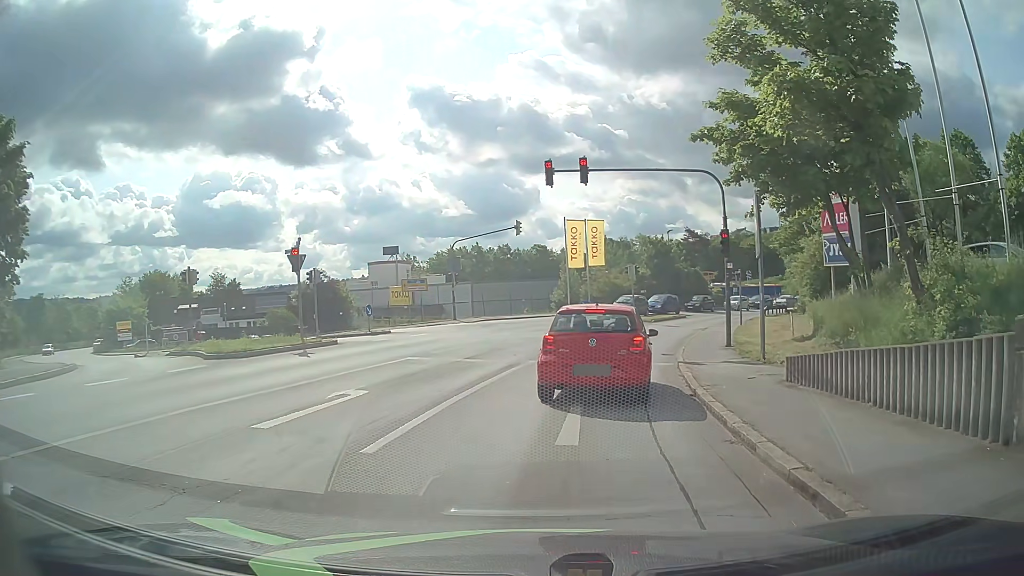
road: tertiary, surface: asphalt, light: Day
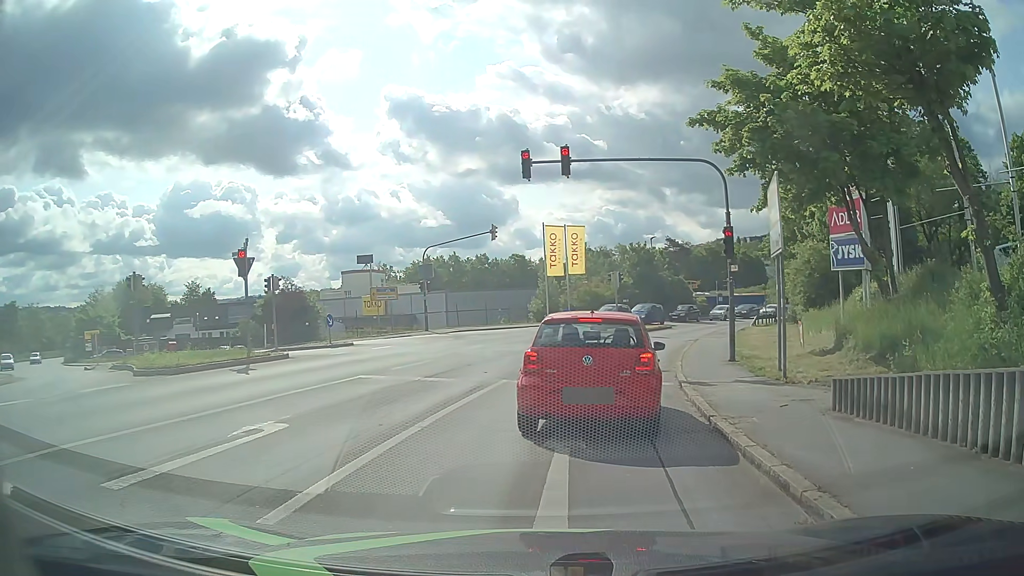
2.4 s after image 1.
(+0.1, +2.6) m; +2°
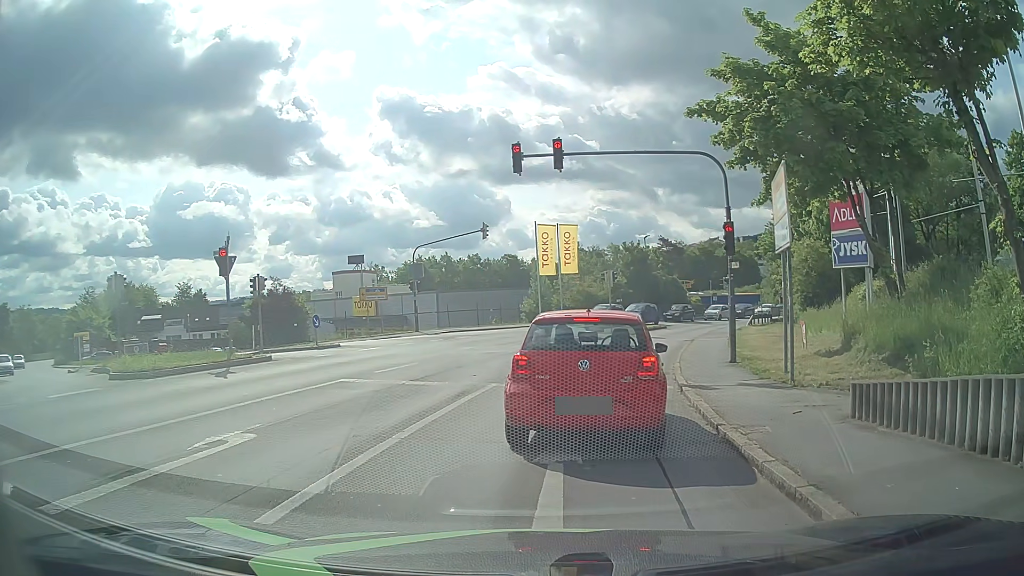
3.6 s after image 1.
(0.0, +0.8) m; 0°
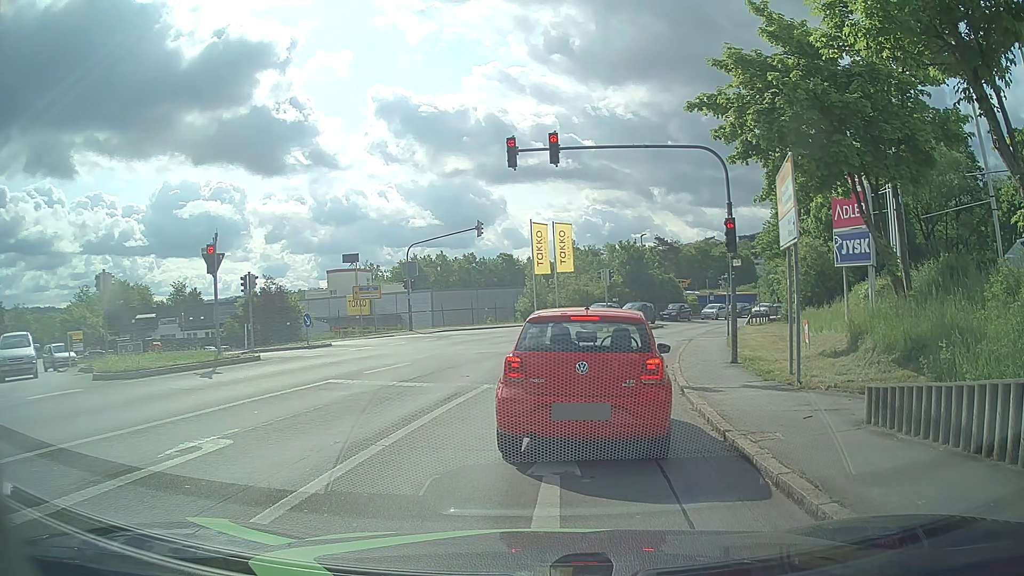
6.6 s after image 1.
(0.0, +0.6) m; 0°
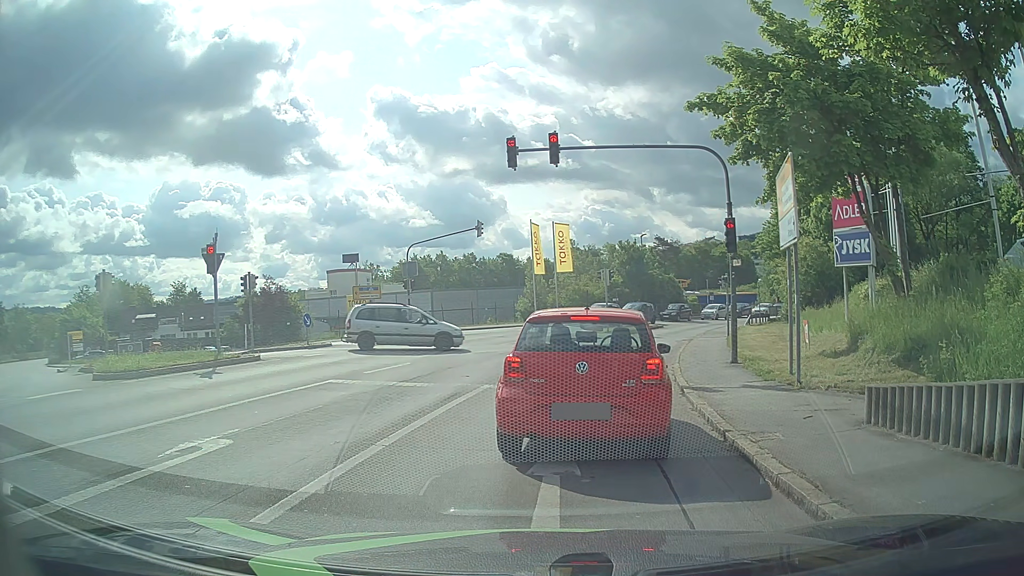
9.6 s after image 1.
(0.0, 0.0) m; 0°
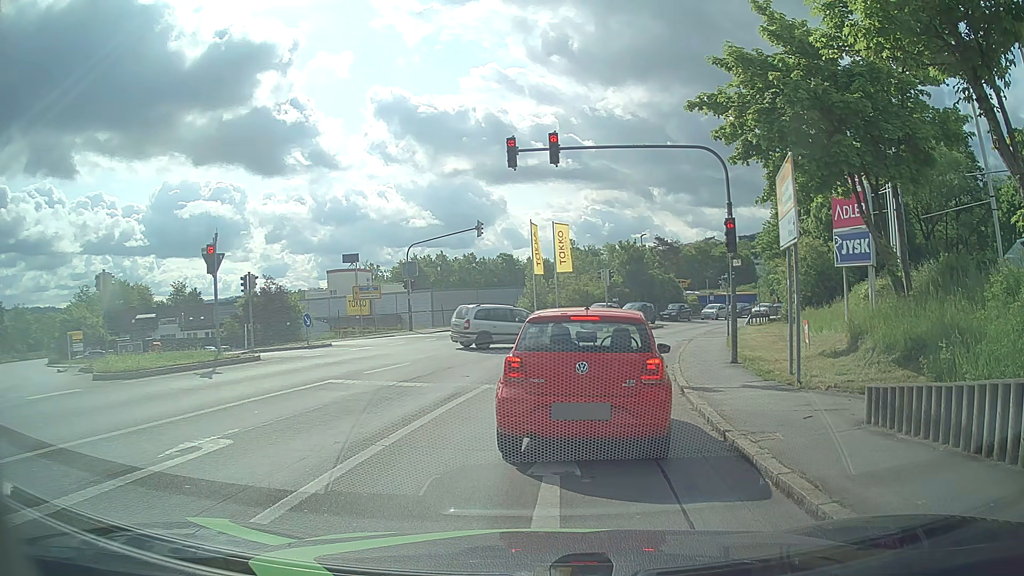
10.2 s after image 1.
(0.0, 0.0) m; 0°
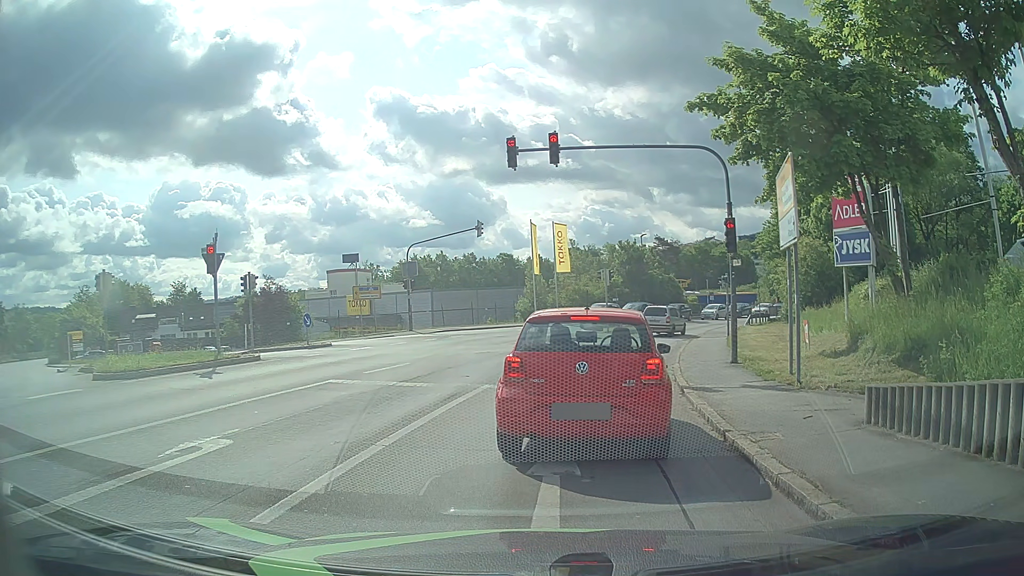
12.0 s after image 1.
(0.0, 0.0) m; 0°
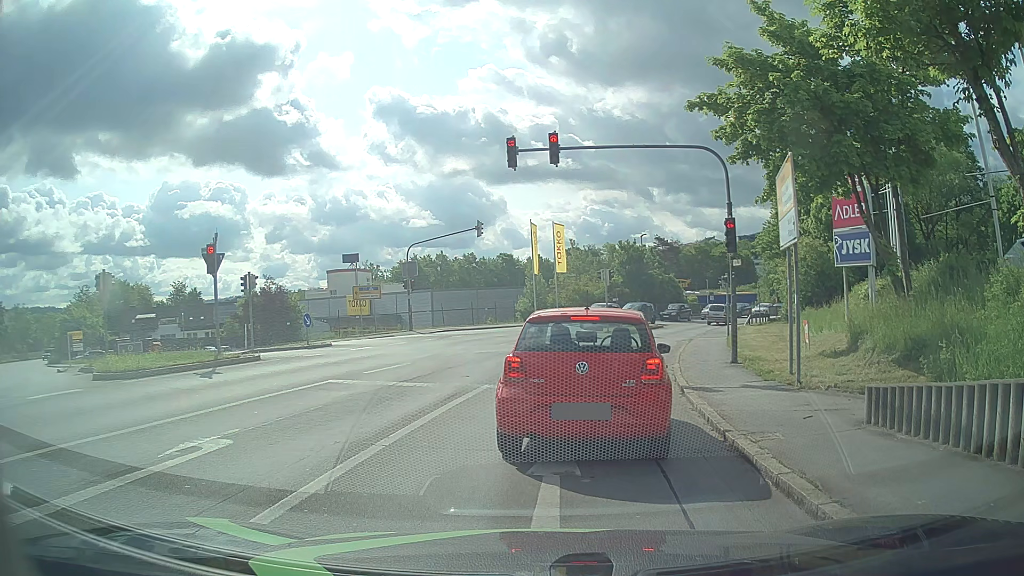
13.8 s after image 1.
(0.0, 0.0) m; 0°
(0, +10) (+2, +20) (+4, +30) (+7, +39) (+11, +48) (+16, +57) (+22, +65) (+28, +73) (+35, +80) (+41, +88) m
